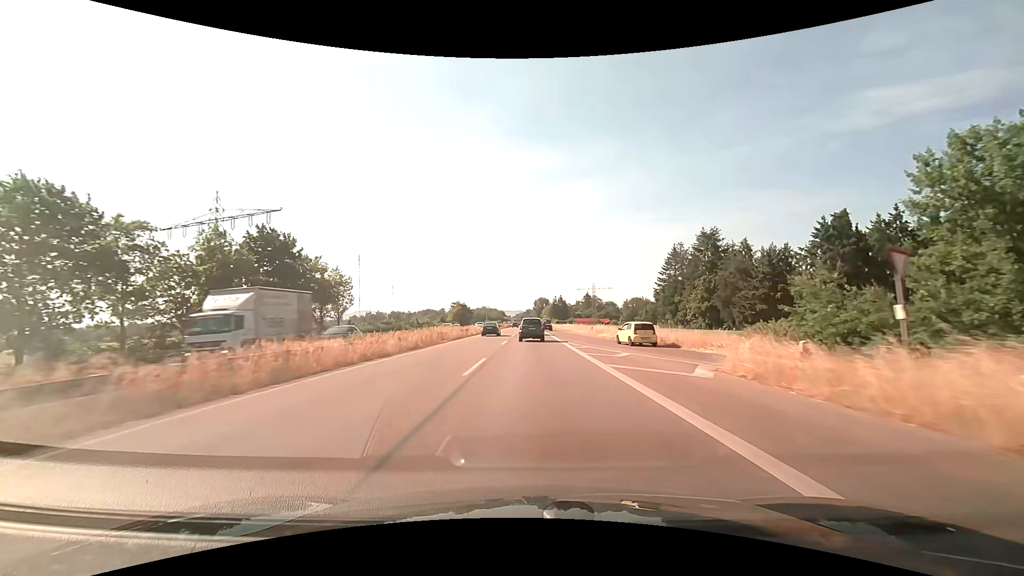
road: trunk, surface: asphalt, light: Day
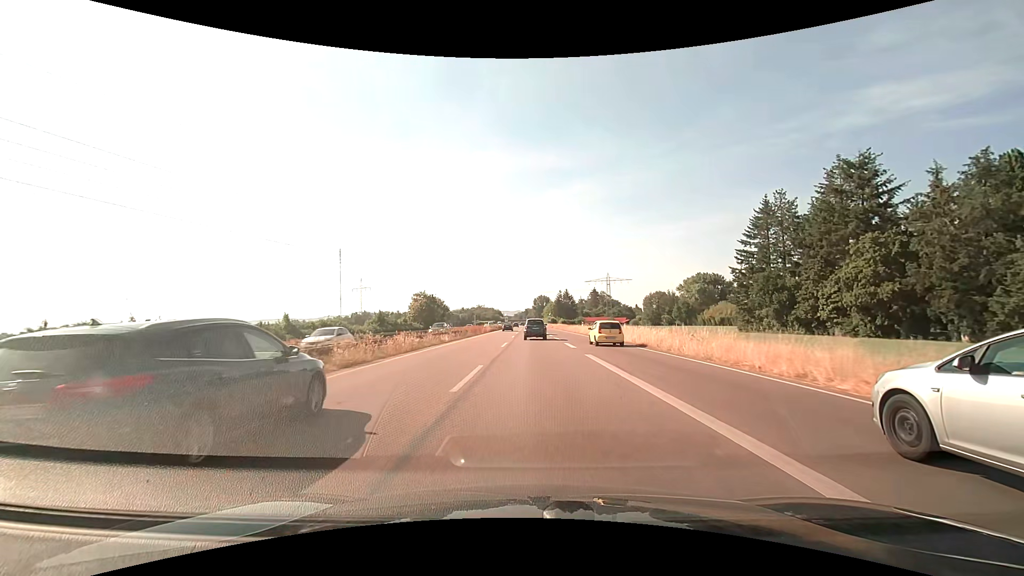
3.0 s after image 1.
(0.0, +58.2) m; 0°
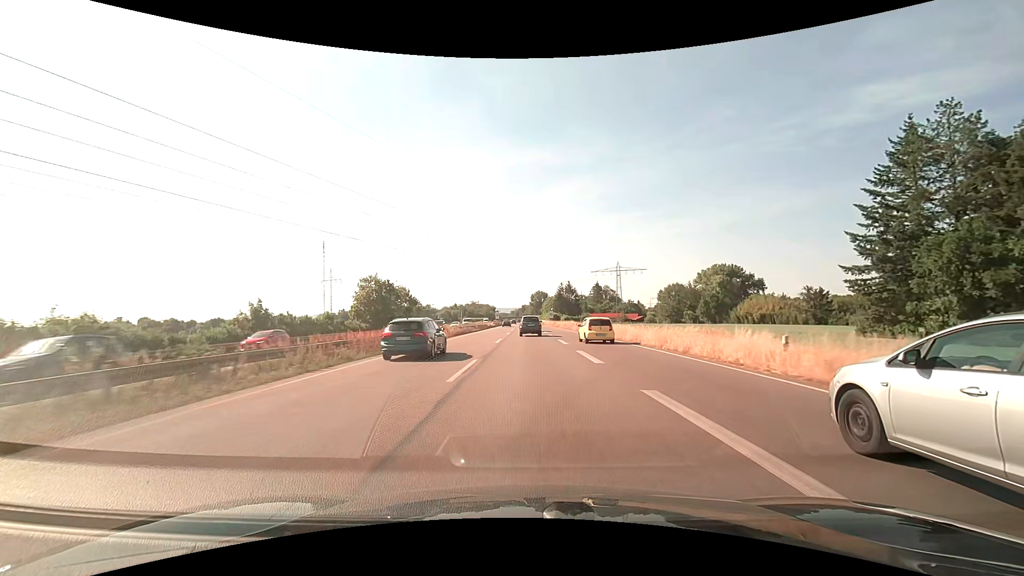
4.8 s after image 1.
(+0.1, +35.9) m; 0°
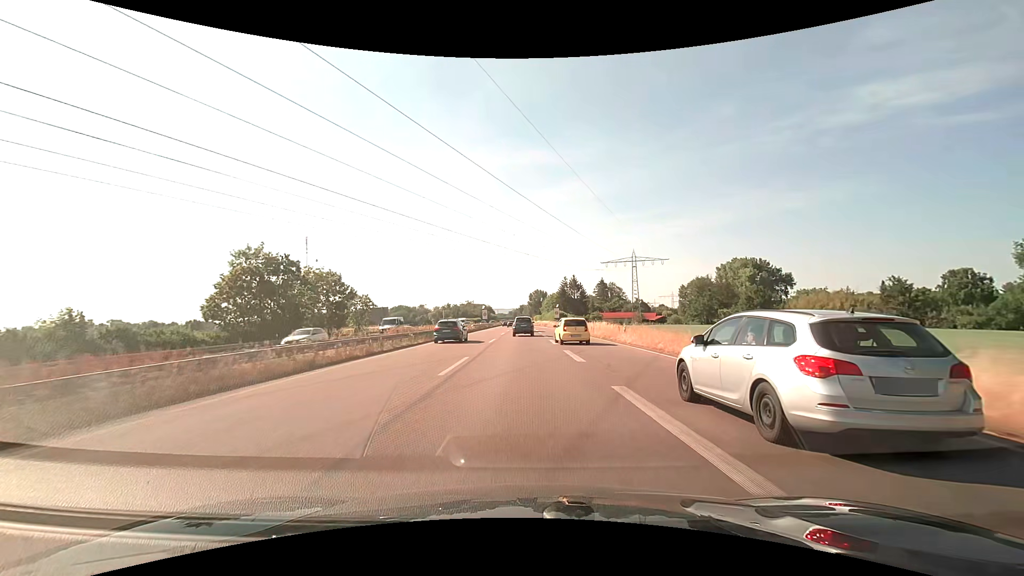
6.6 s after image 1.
(+0.1, +35.1) m; 0°
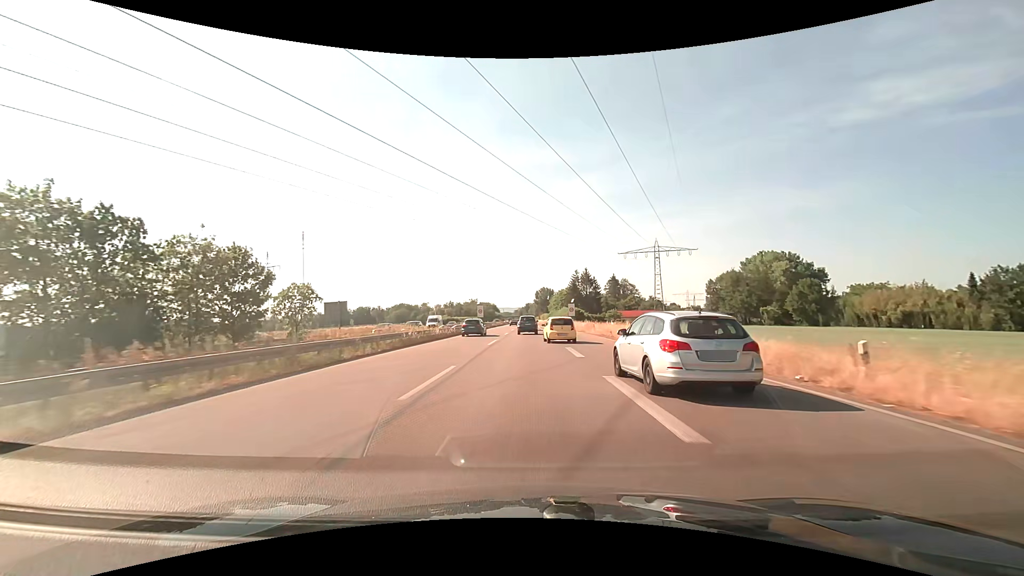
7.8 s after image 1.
(-0.3, +22.5) m; -1°
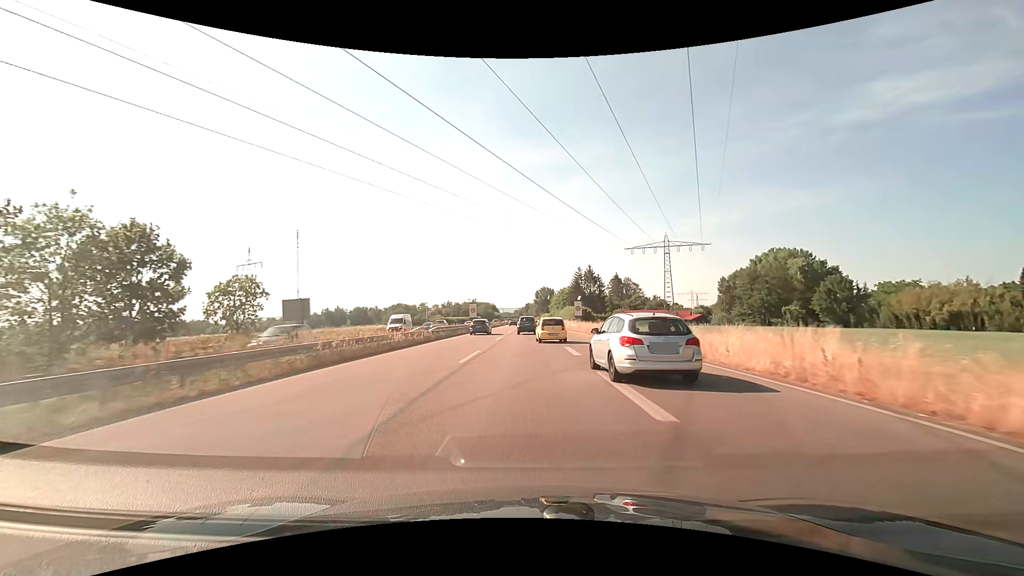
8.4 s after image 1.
(0.0, +10.9) m; 0°
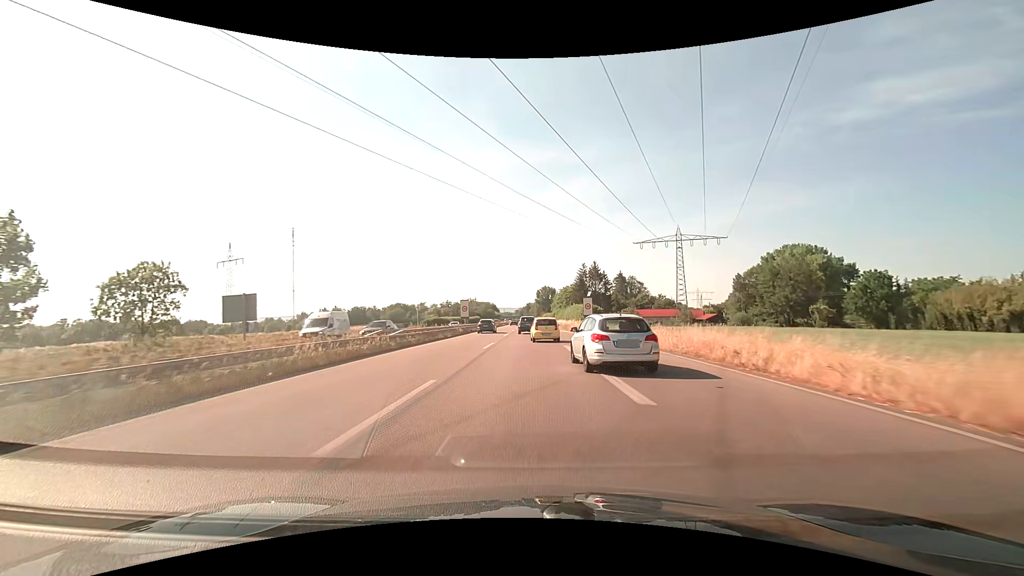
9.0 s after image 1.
(0.0, +10.7) m; 0°
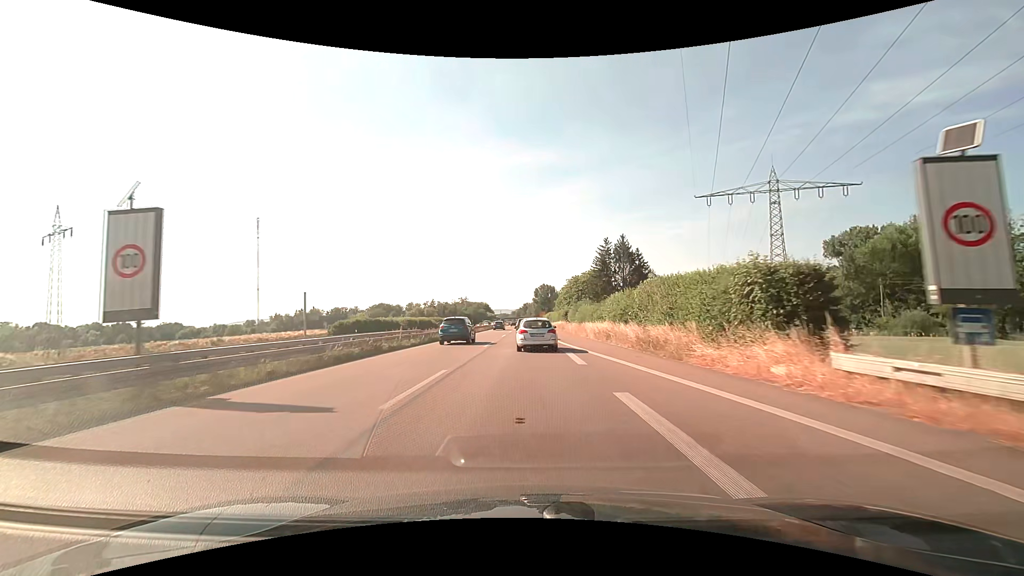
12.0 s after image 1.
(+0.2, +52.7) m; 0°
(0, +10) (0, +20) (0, +30) (0, +40) (-1, +50) (-1, +60) (-1, +70) (-1, +80) (-1, +90) (-1, +100) m
